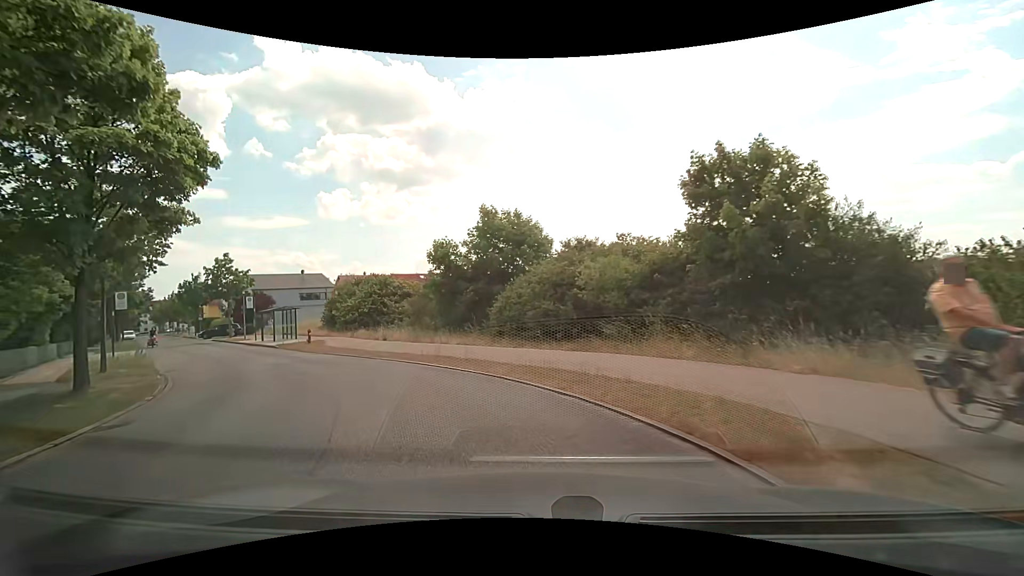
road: residential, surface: asphalt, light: Day
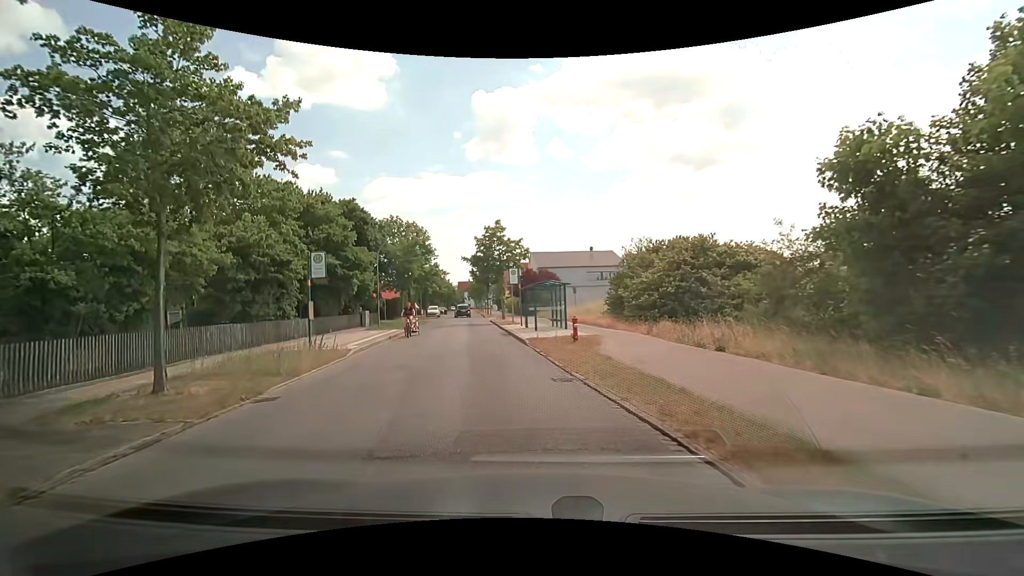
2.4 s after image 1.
(-4.3, +14.0) m; -33°
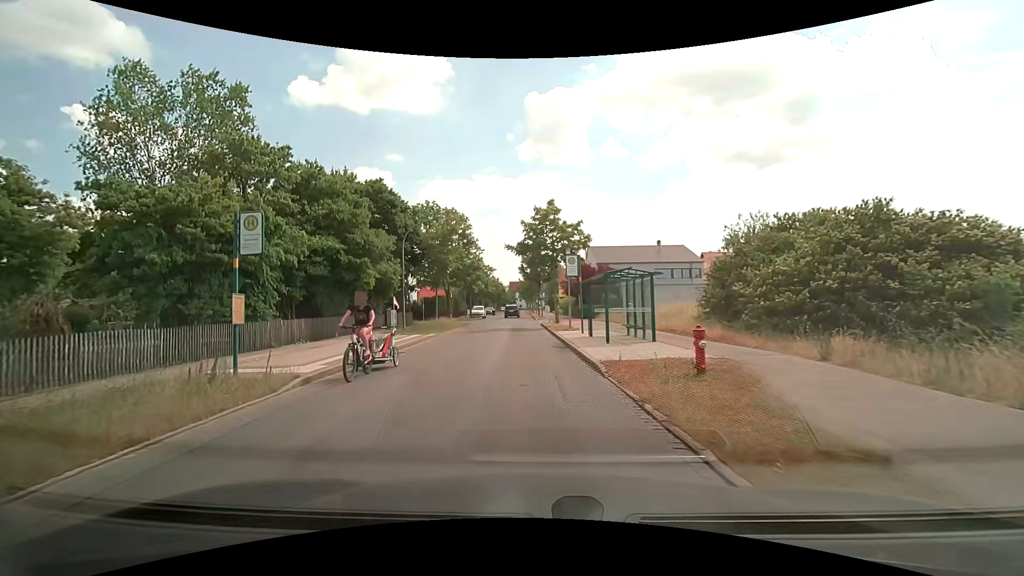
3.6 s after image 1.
(-0.5, +7.8) m; -6°
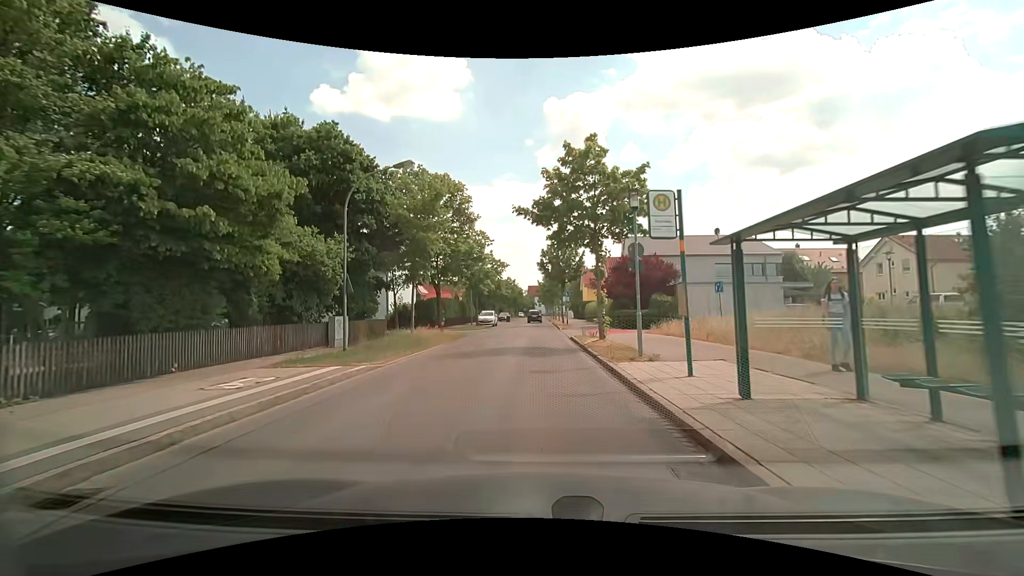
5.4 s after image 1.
(-0.4, +13.0) m; -2°
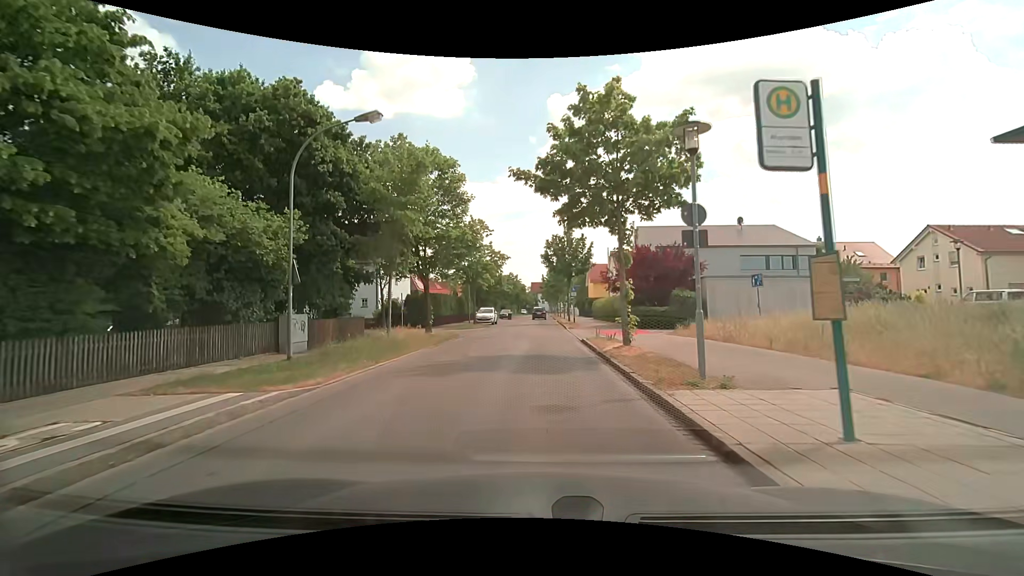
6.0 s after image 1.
(0.0, +4.5) m; 0°
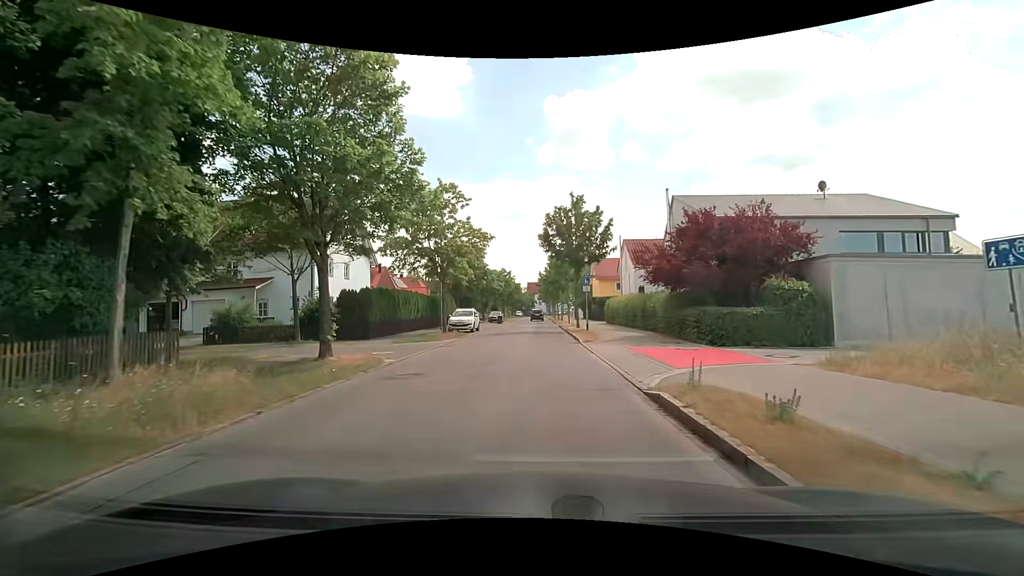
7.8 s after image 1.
(0.0, +13.2) m; +1°
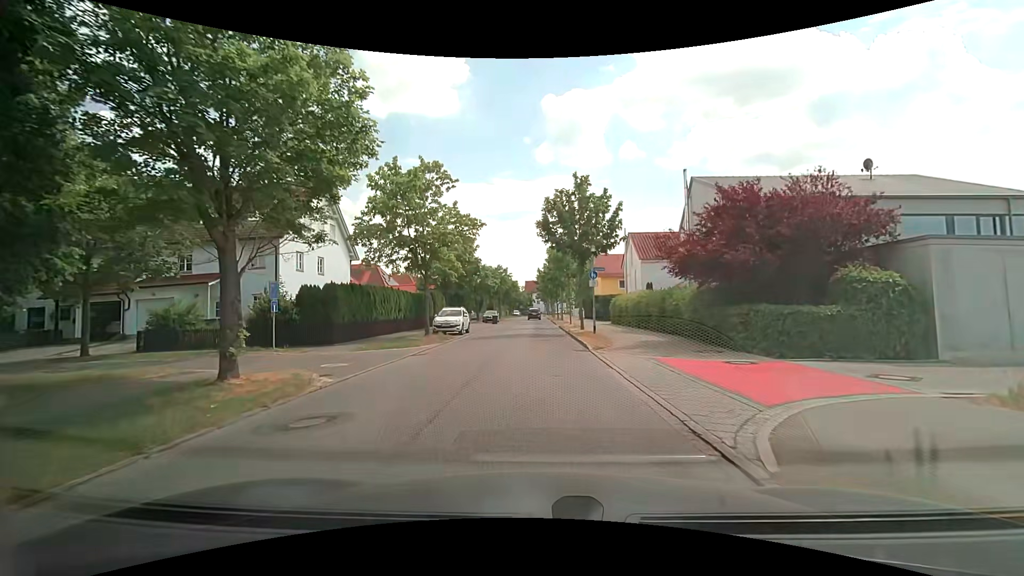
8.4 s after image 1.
(0.0, +4.5) m; 0°
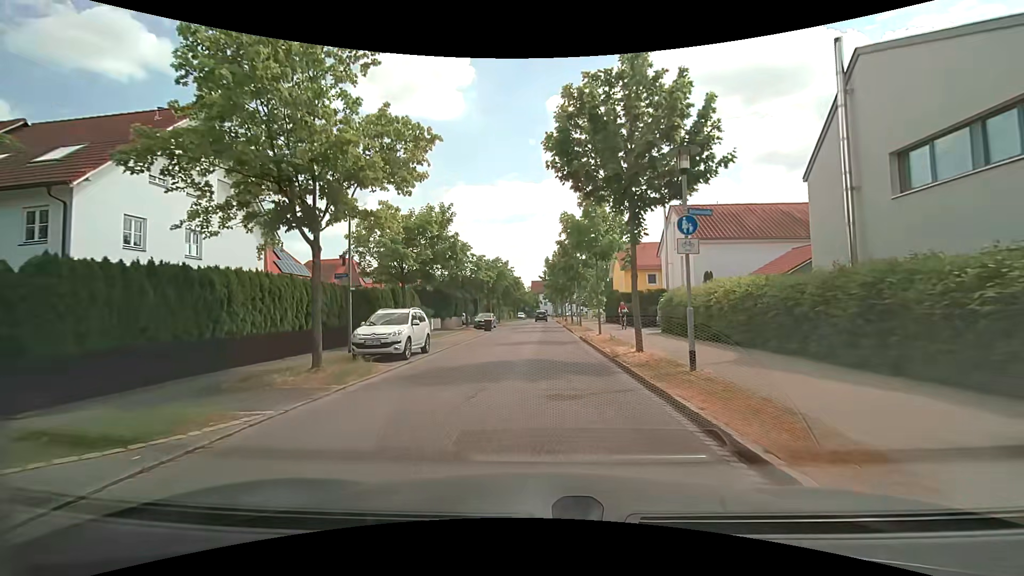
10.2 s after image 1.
(0.0, +14.4) m; -1°
(0, +10) (0, +20) (+1, +30) (+1, +40) (+1, +50) (+1, +60) (+1, +70) (+2, +80) (+2, +90) (+2, +100) m
